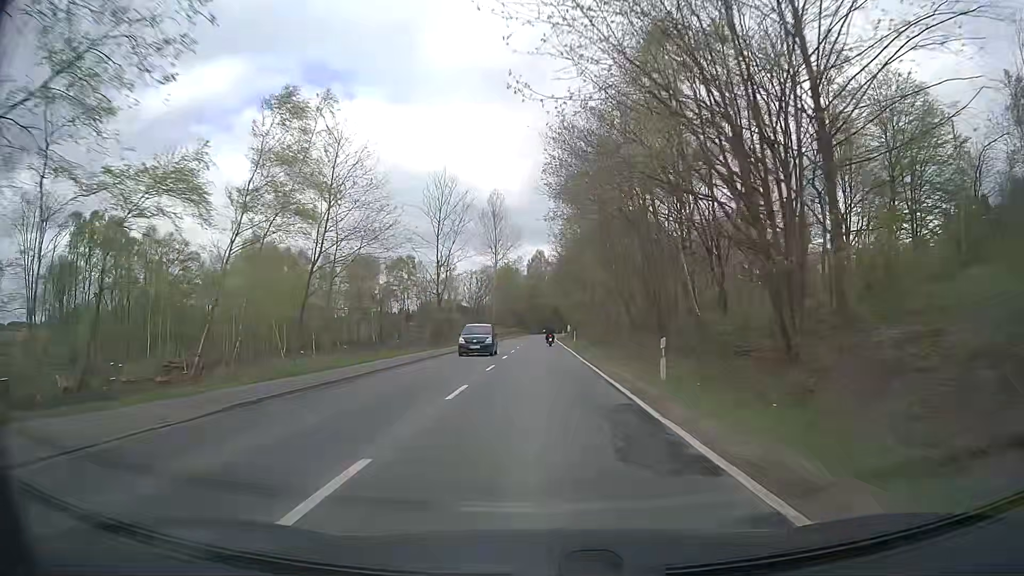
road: secondary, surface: asphalt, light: Day
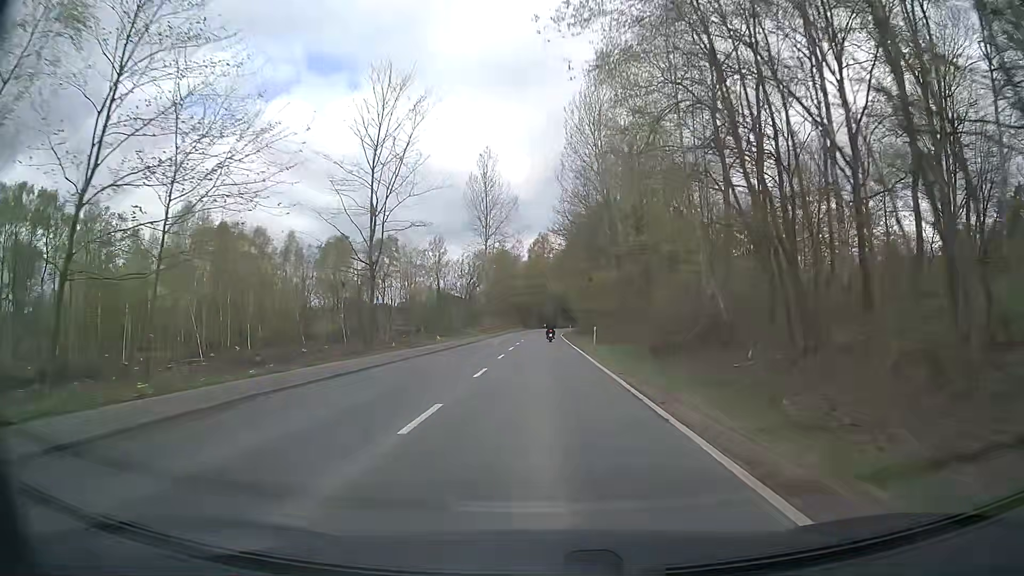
(0.0, +22.5) m; 0°
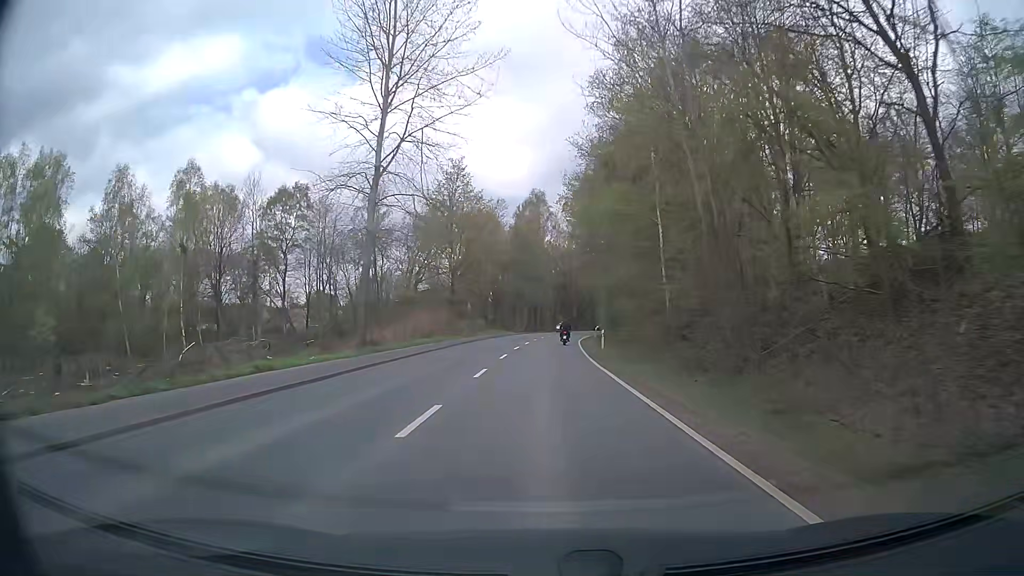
(+0.2, +54.1) m; +1°
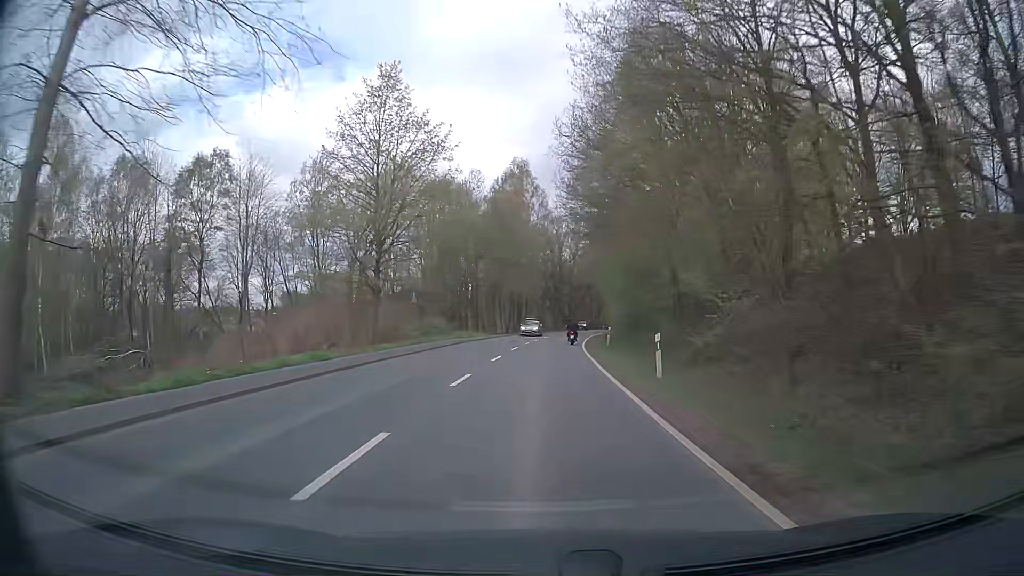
(+0.2, +20.8) m; +1°
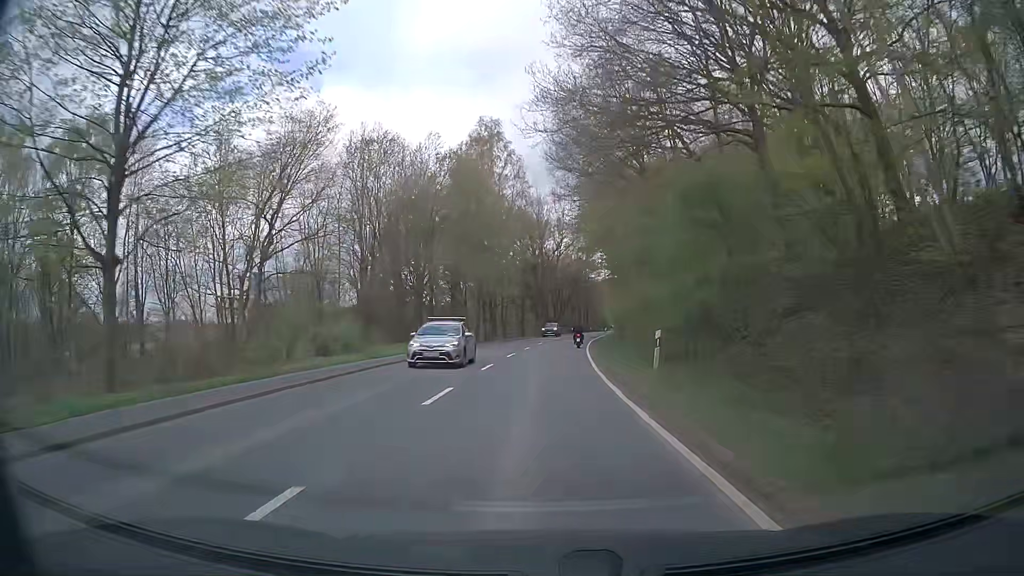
(+0.2, +20.4) m; +1°
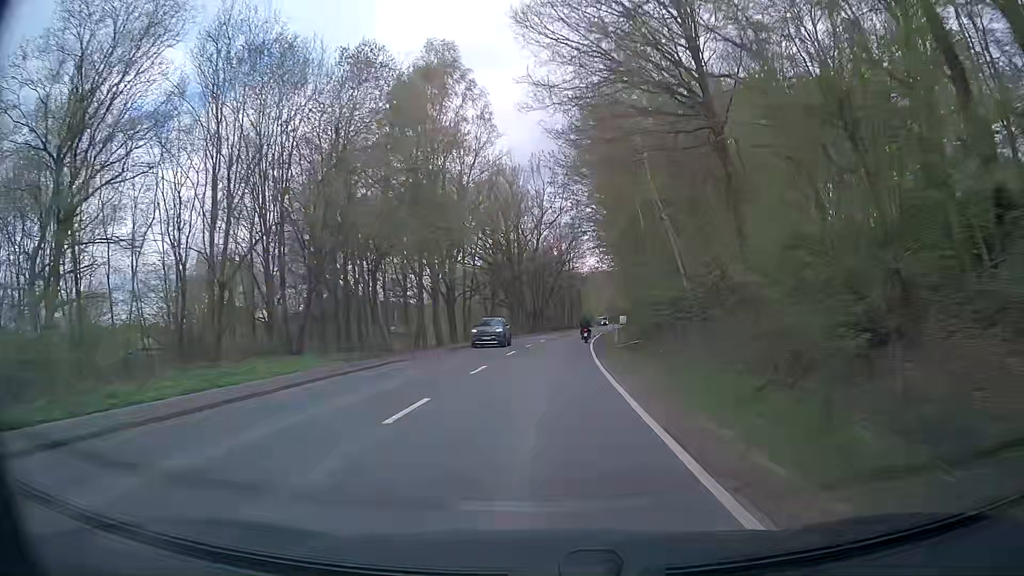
(+0.3, +20.3) m; +2°
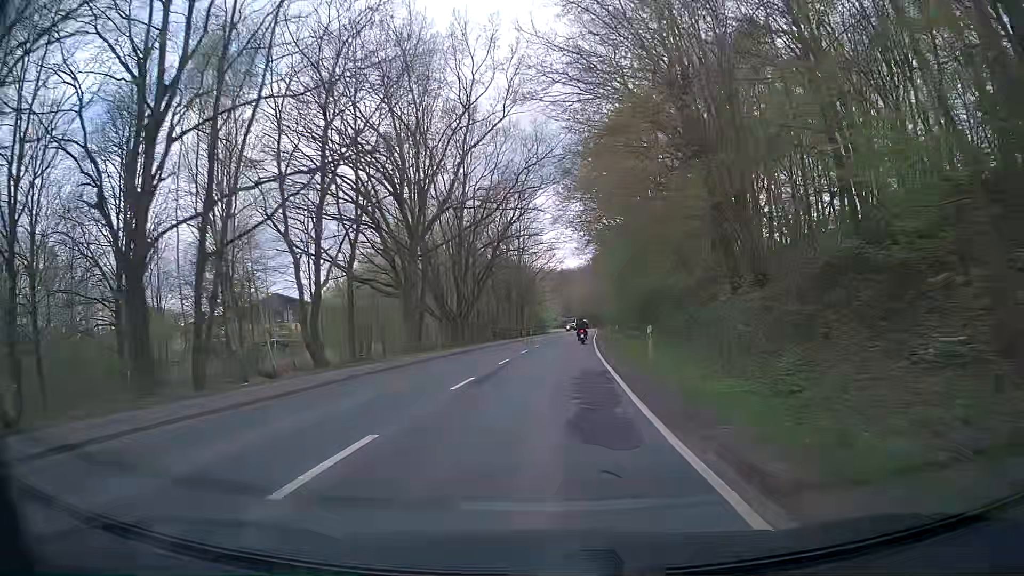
(+1.3, +40.8) m; +4°
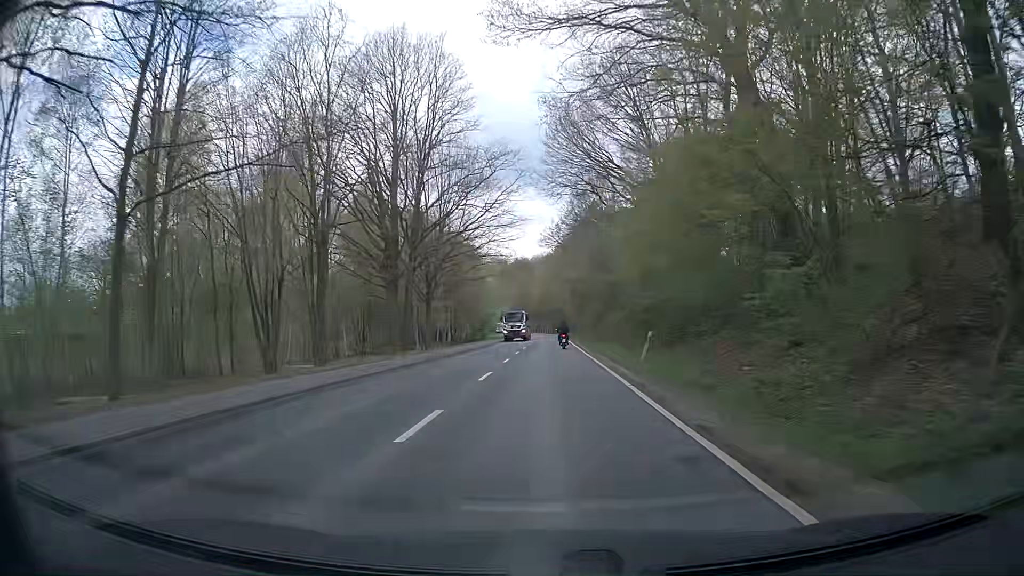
(+2.3, +50.9) m; +5°
(0, +10) (0, +20) (0, +30) (0, +40) (+1, +50) (+1, +60) (+1, +70) (+1, +80) (+1, +90) (+1, +100) m
